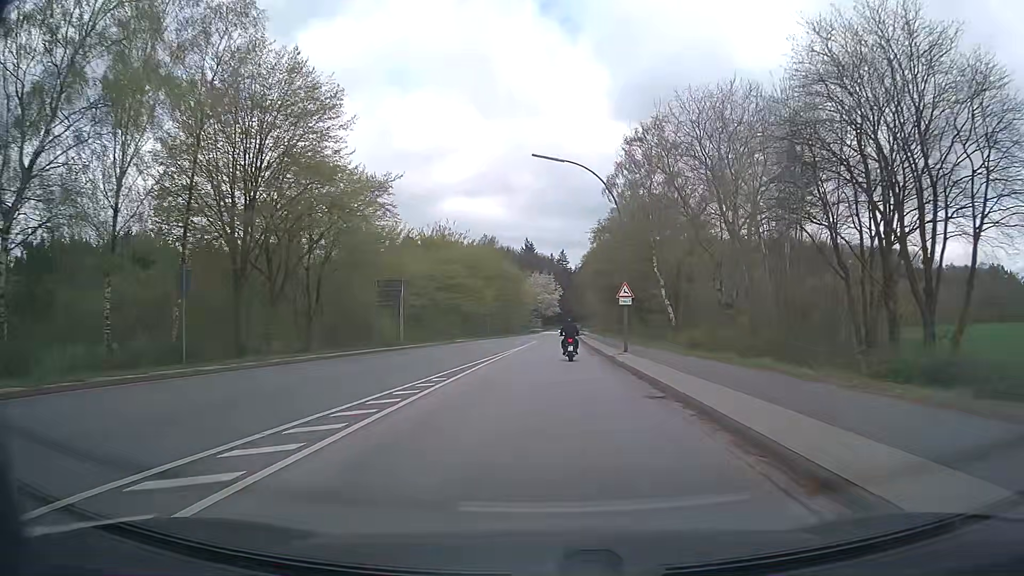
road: secondary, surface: asphalt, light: Day
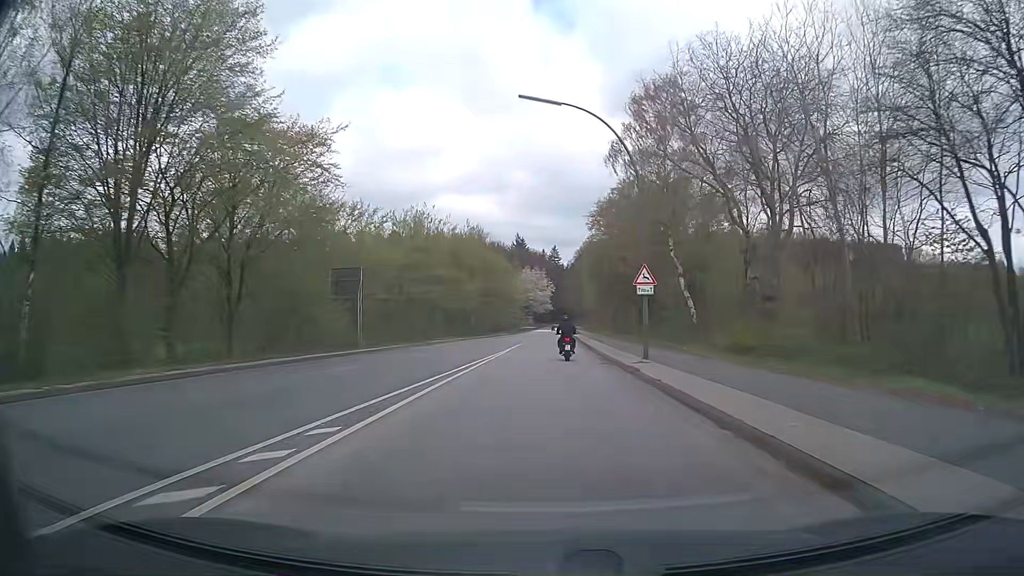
(0.0, +8.8) m; +1°
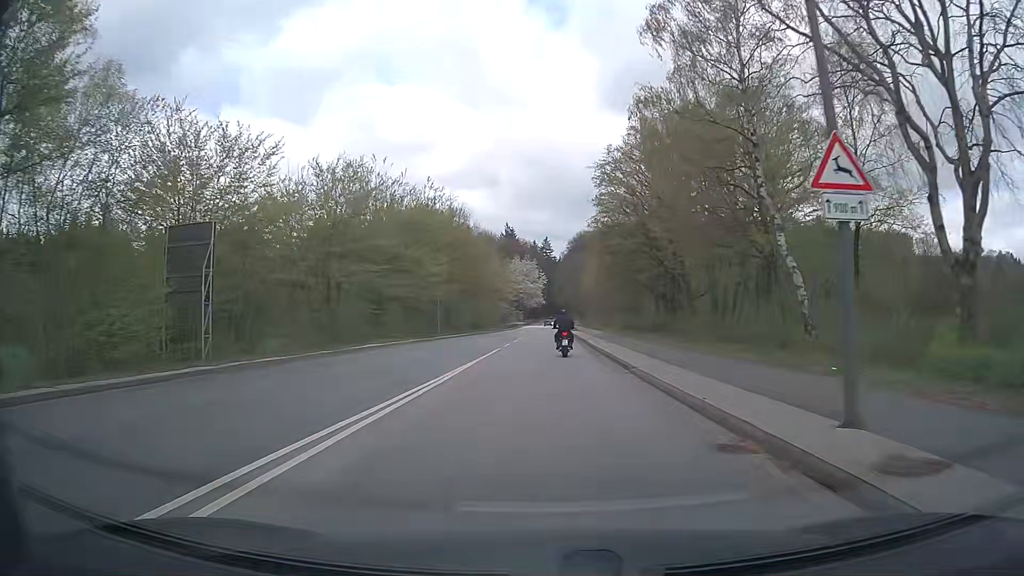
(+0.1, +16.9) m; +1°
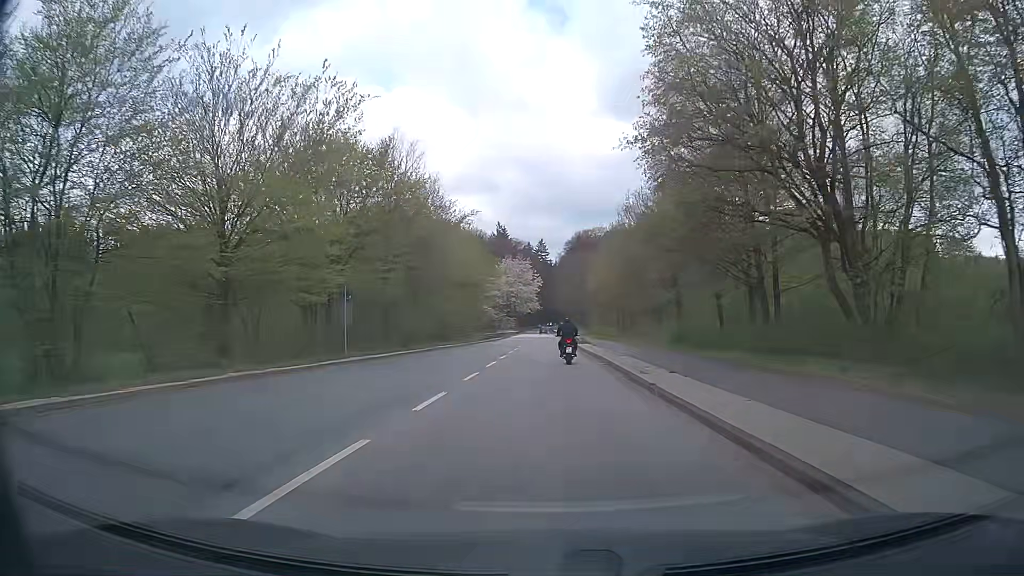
(0.0, +23.2) m; 0°
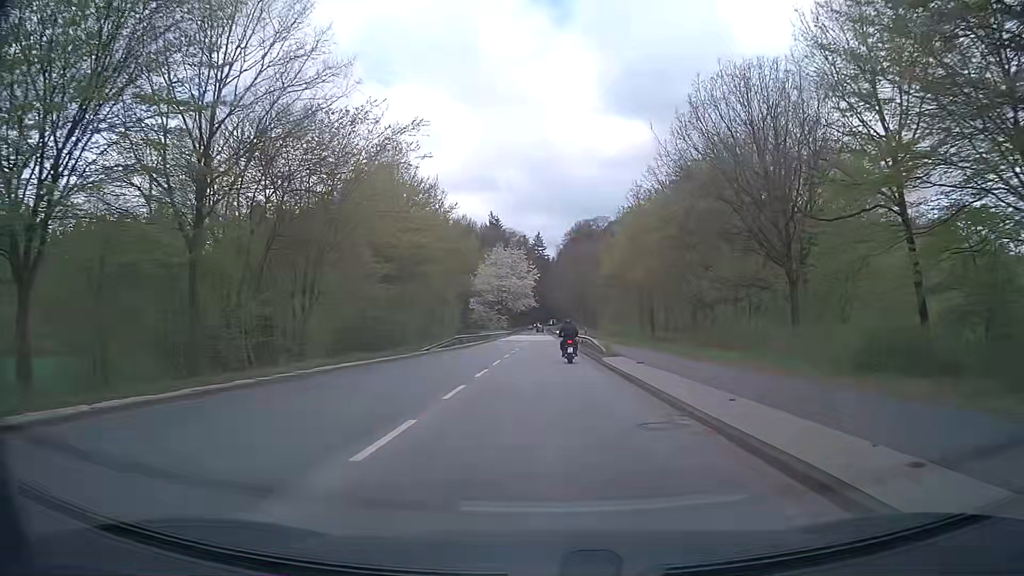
(+0.2, +22.1) m; +1°
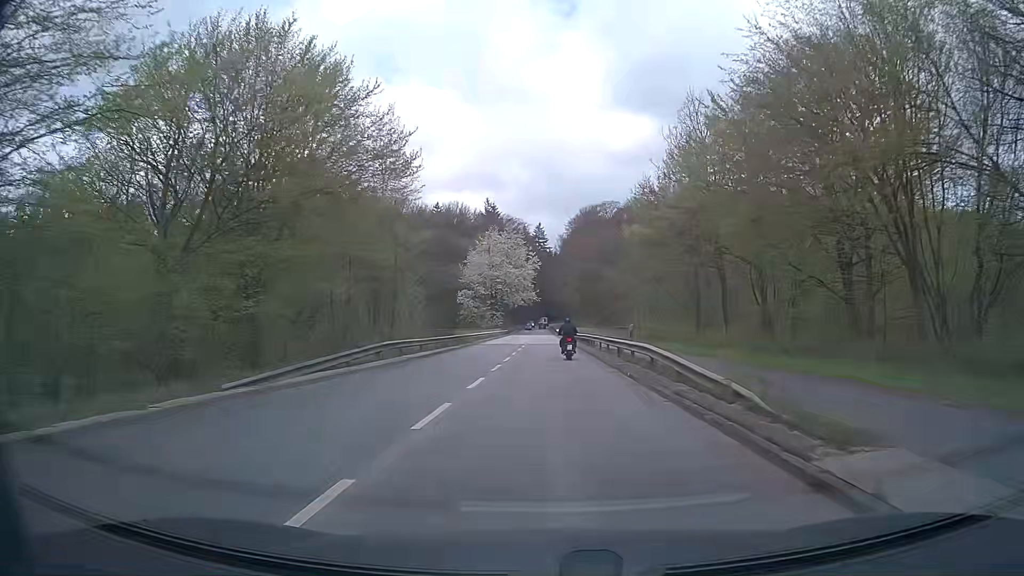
(0.0, +22.0) m; 0°
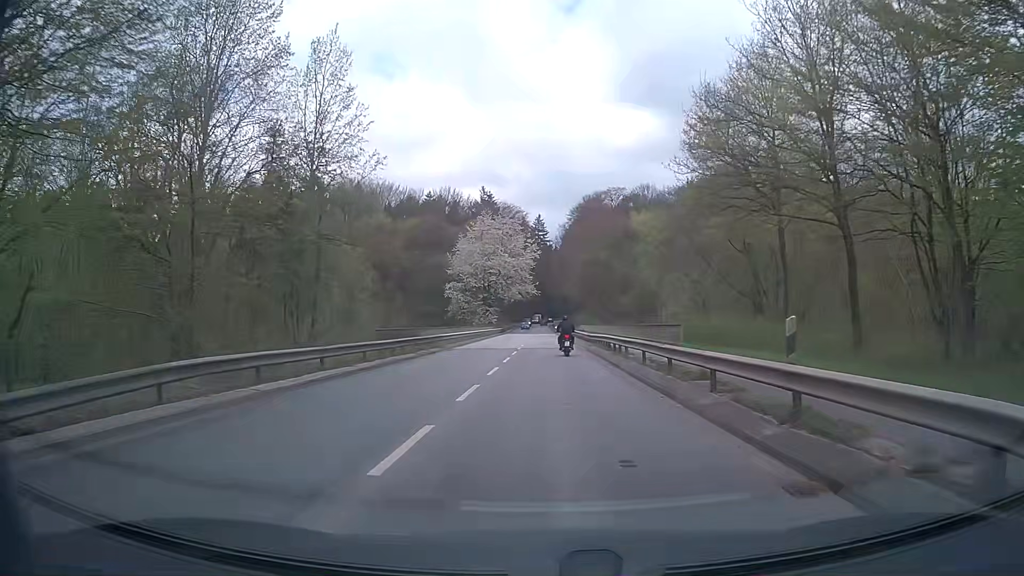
(+0.1, +14.8) m; +1°
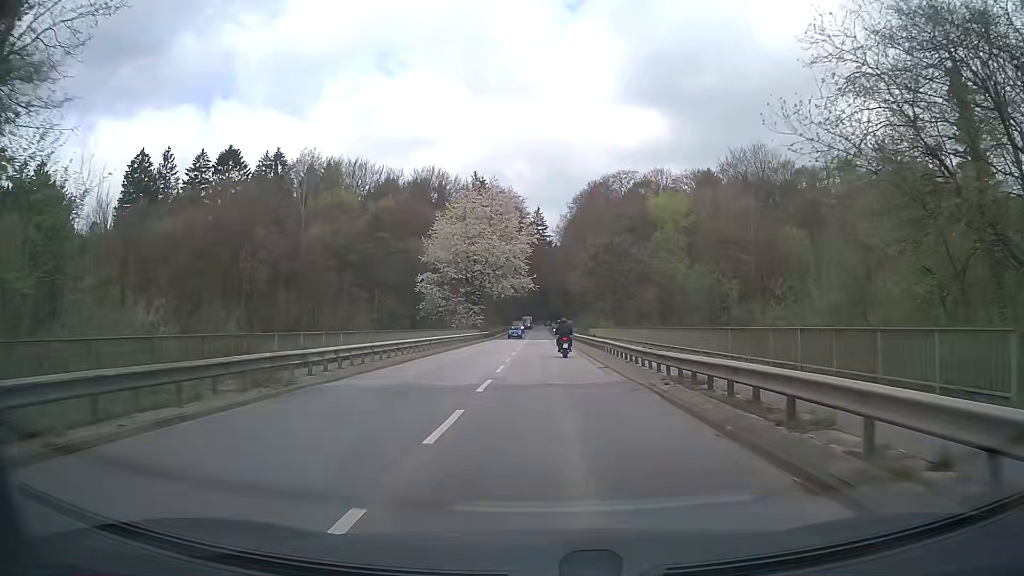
(0.0, +22.1) m; 0°
(0, +10) (0, +20) (0, +30) (0, +40) (0, +50) (0, +60) (0, +70) (0, +80) (0, +90) (0, +100) m
